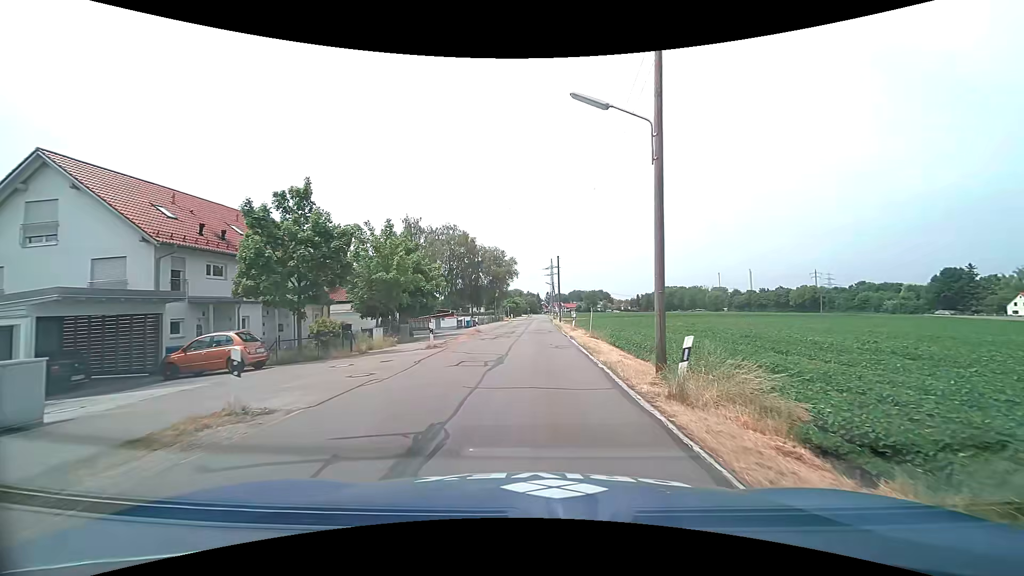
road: tertiary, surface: asphalt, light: Day
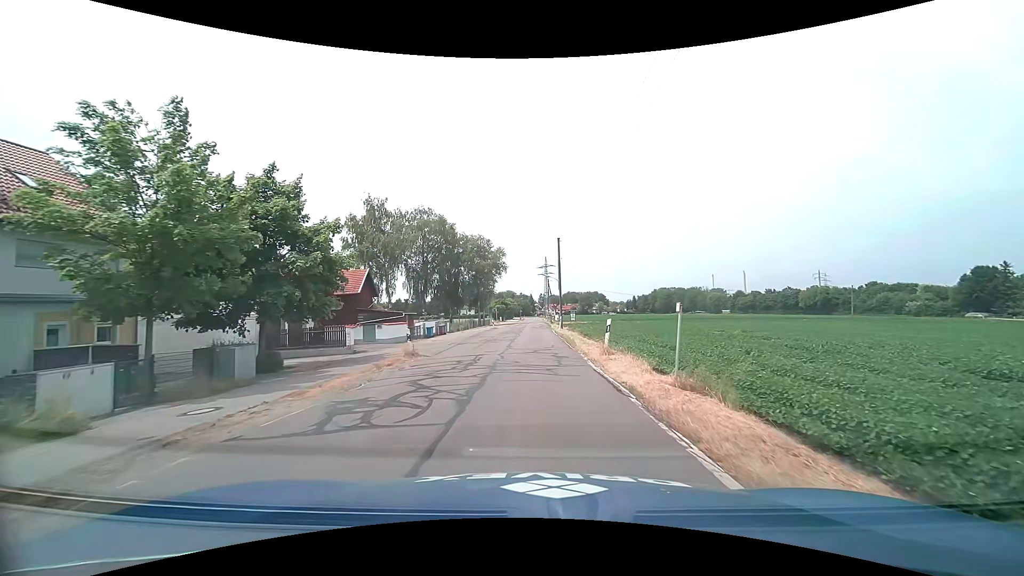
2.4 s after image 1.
(+0.2, +18.9) m; +1°
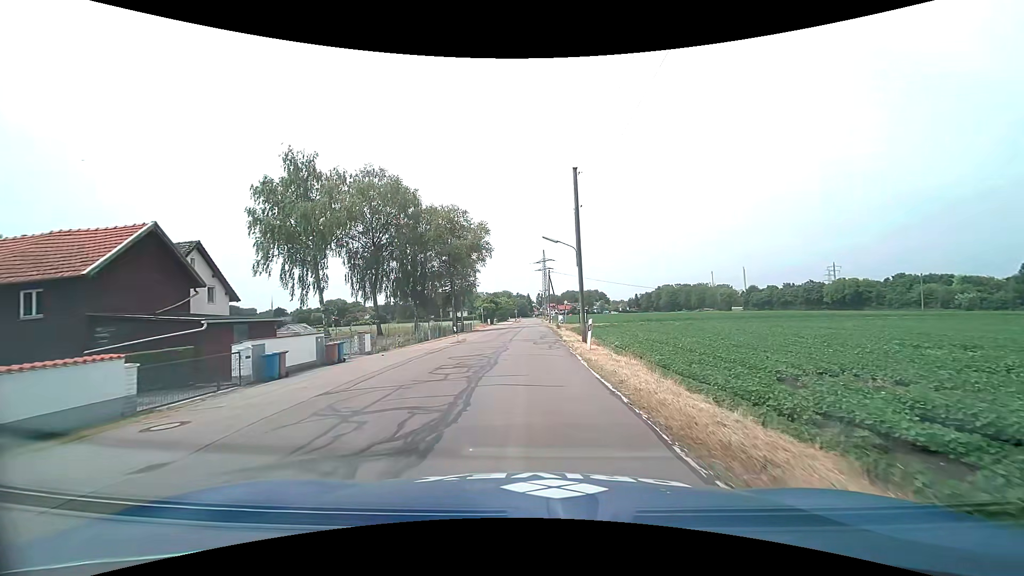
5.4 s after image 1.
(0.0, +24.8) m; 0°
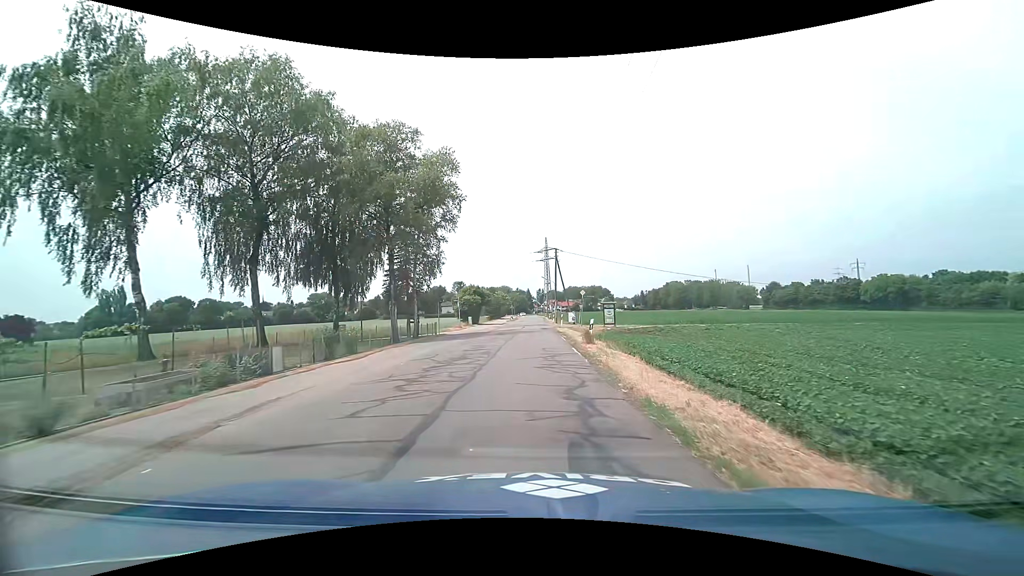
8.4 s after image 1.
(+0.3, +25.9) m; +1°
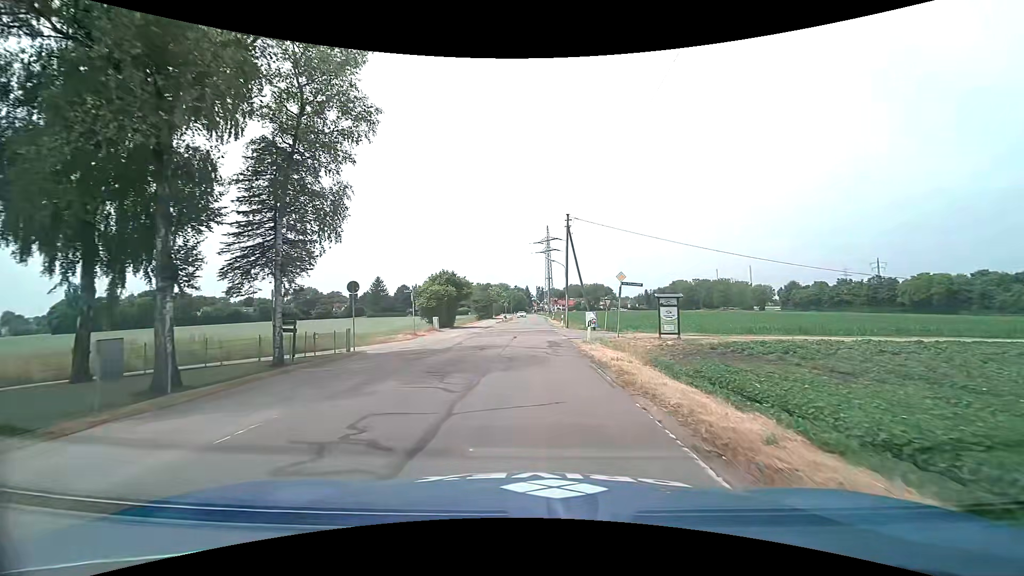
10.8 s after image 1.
(-0.2, +21.5) m; 0°
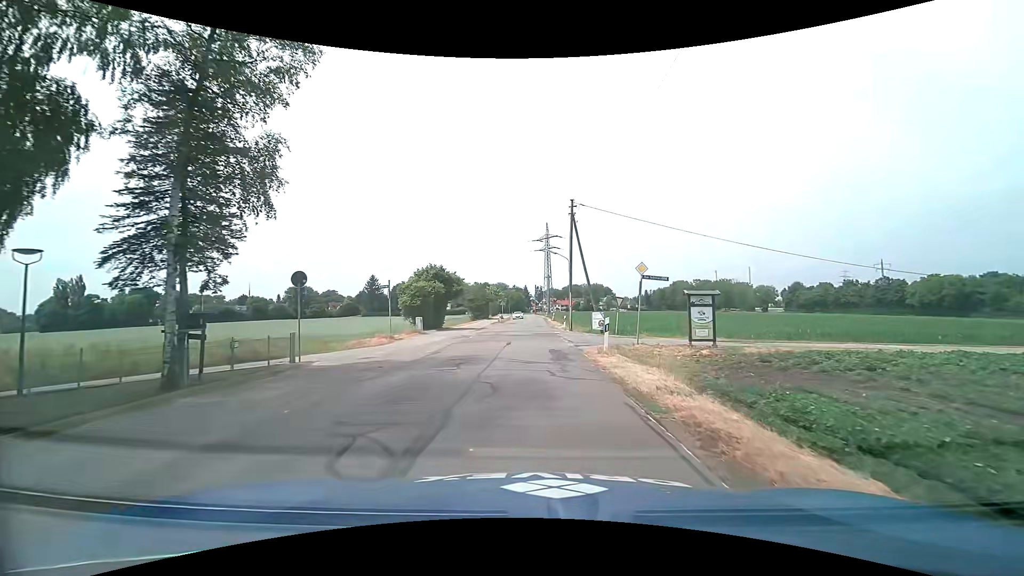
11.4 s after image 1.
(0.0, +5.5) m; 0°
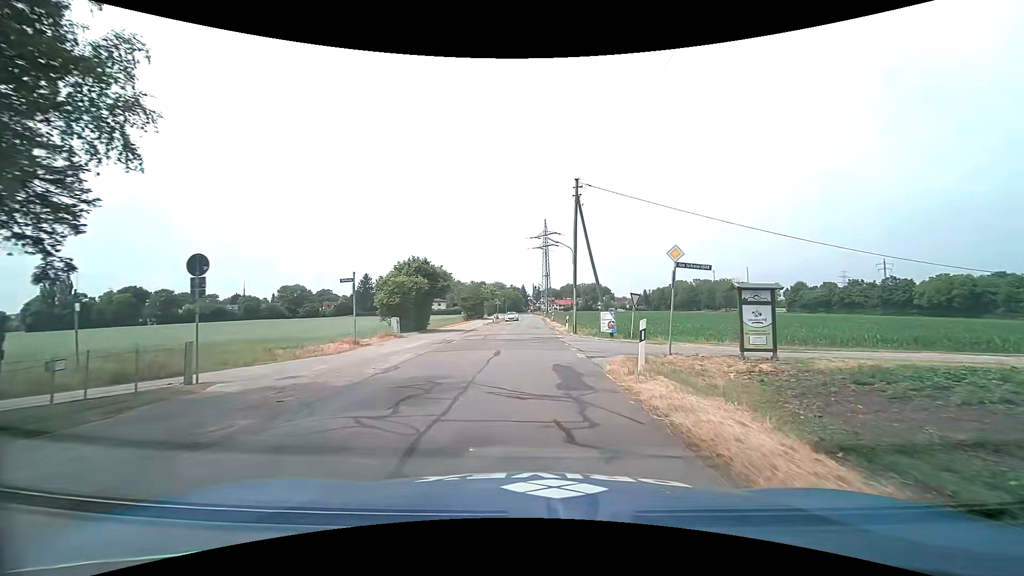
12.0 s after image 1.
(0.0, +5.5) m; 0°
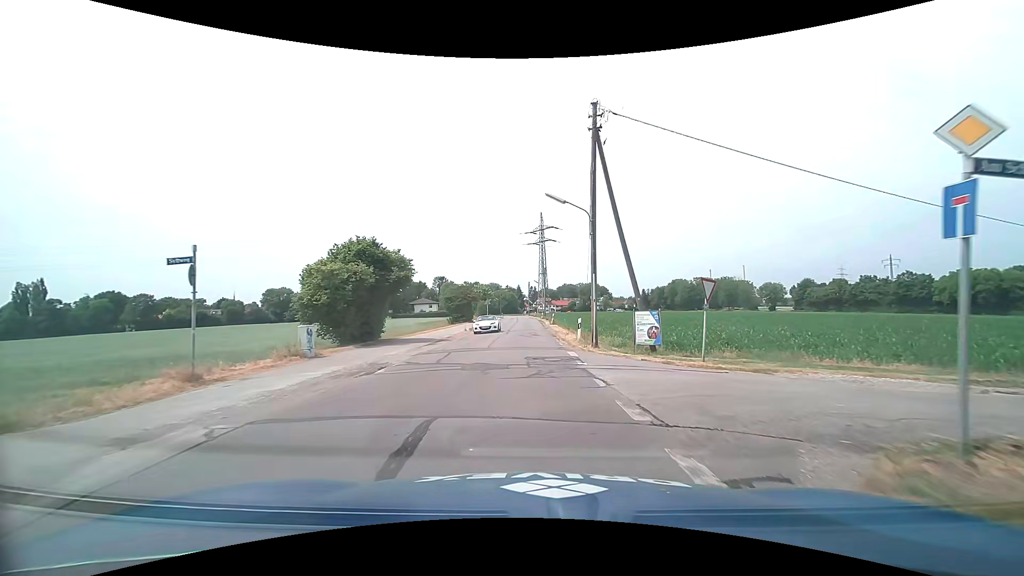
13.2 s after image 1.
(+0.1, +11.3) m; 0°
(0, +10) (0, +20) (0, +30) (0, +40) (0, +50) (-1, +60) (-1, +70) (-1, +80) (-1, +90) (-1, +100) m
